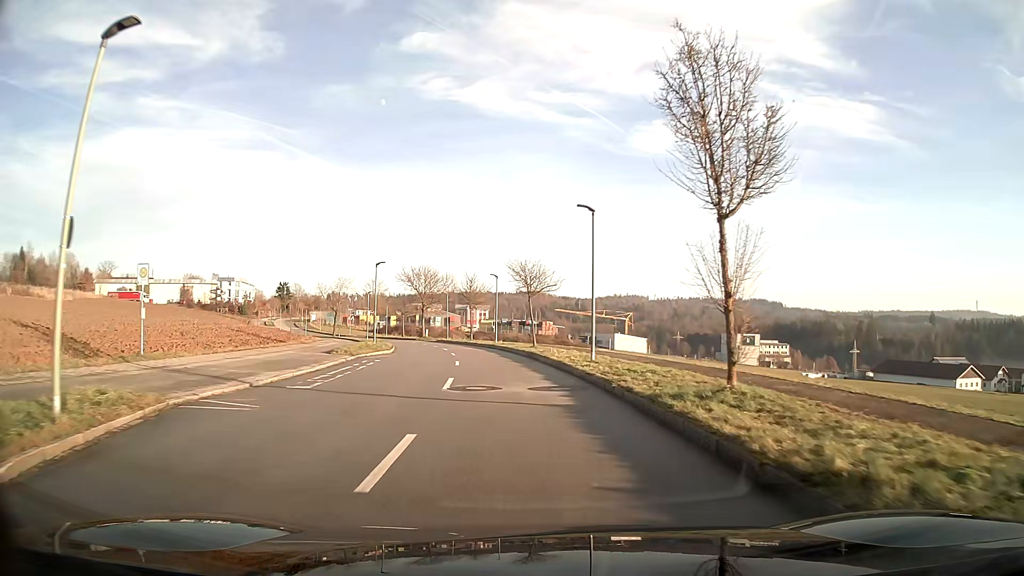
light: Day
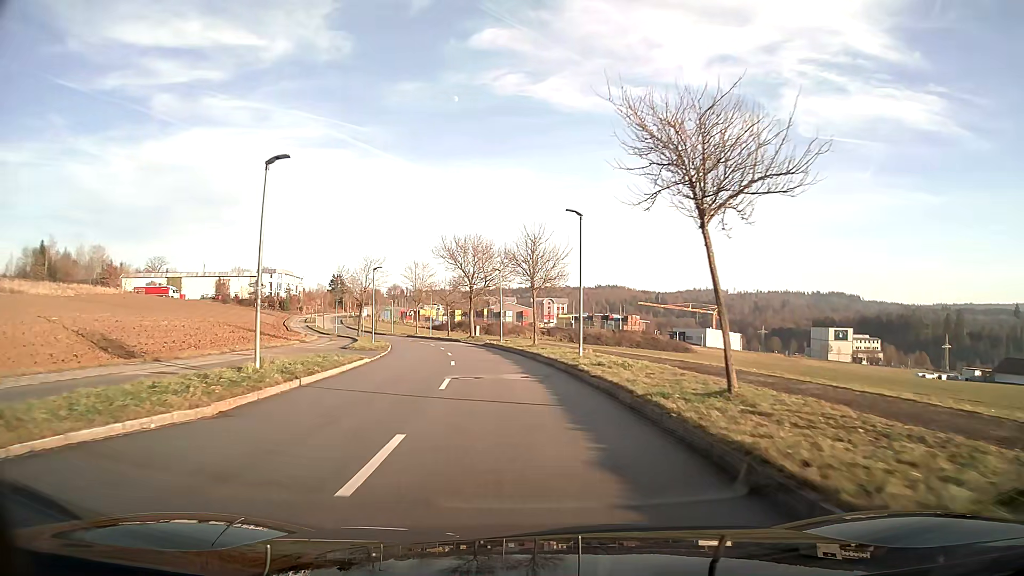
(-1.6, +27.5) m; -7°
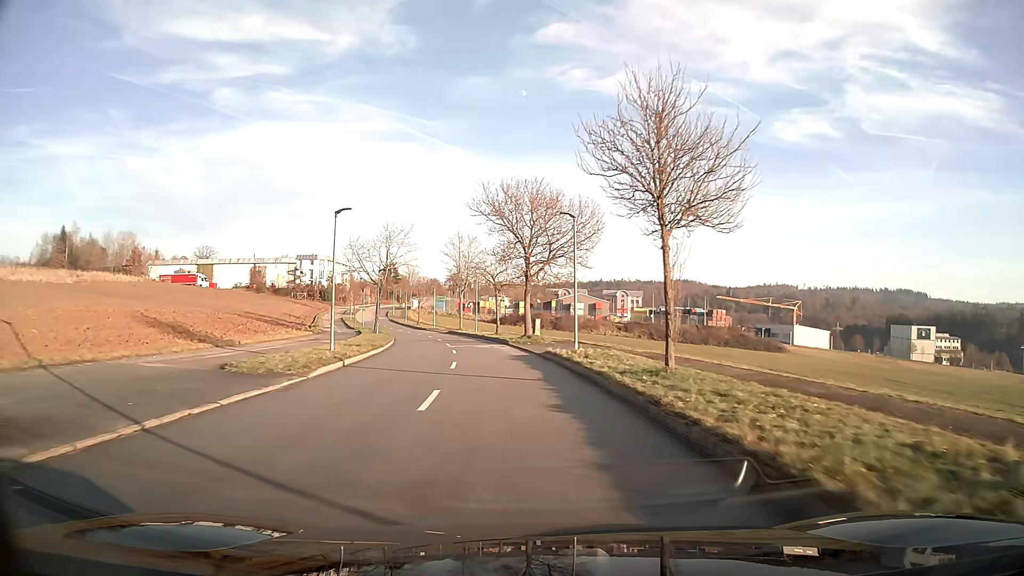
(-1.1, +22.4) m; -6°
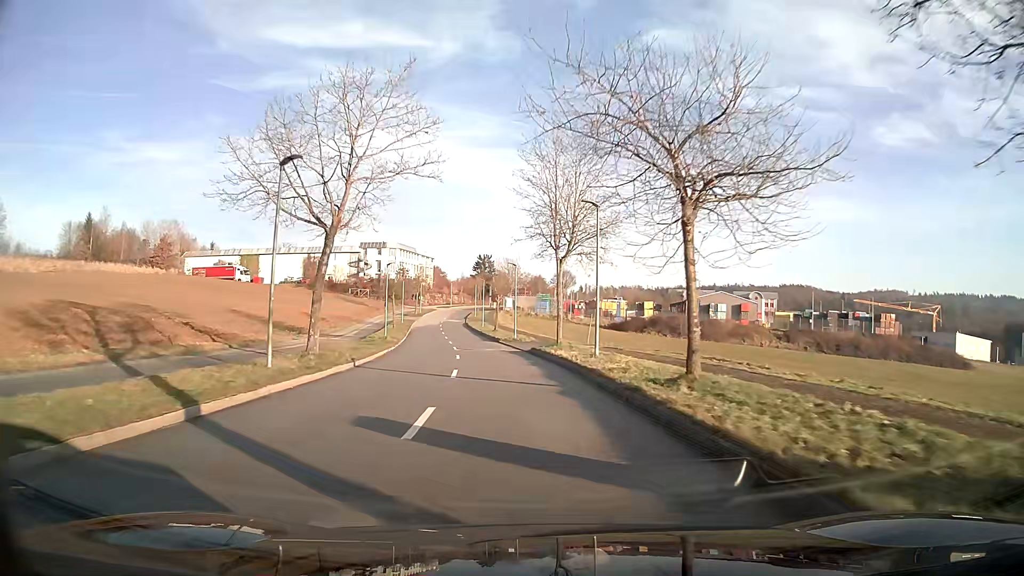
(-3.2, +38.6) m; -9°
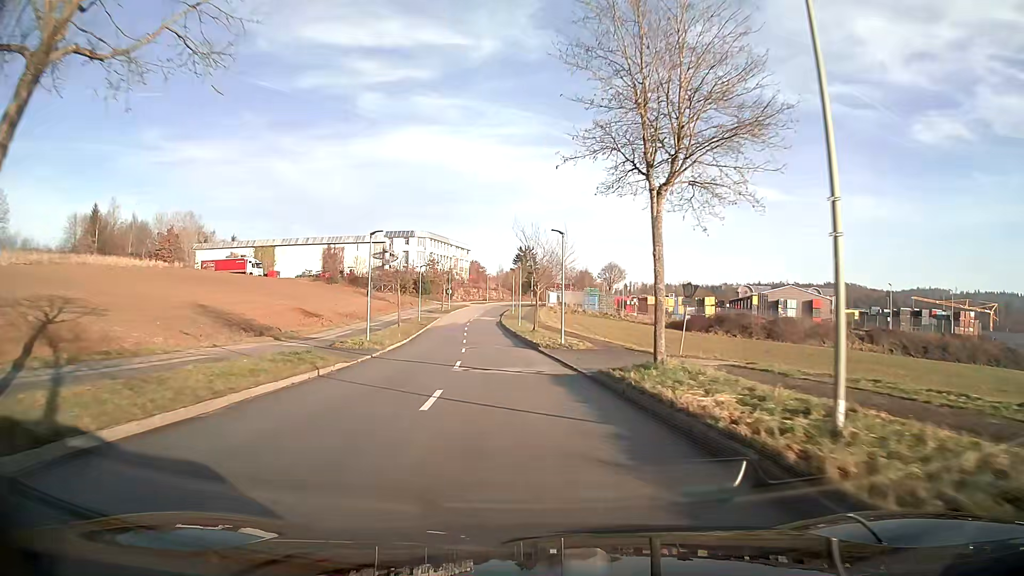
(-0.5, +15.9) m; -4°
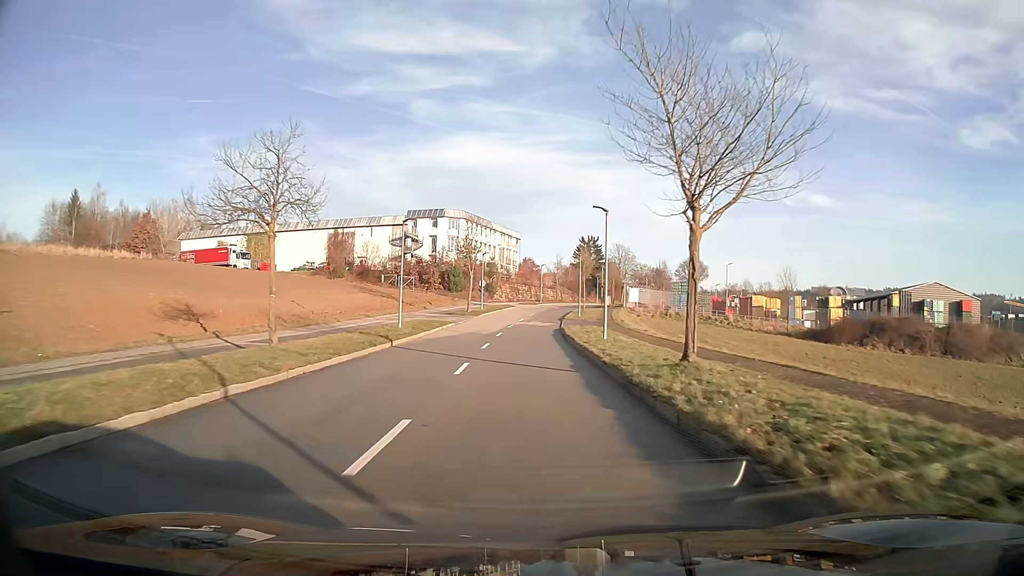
(-1.4, +31.7) m; -4°
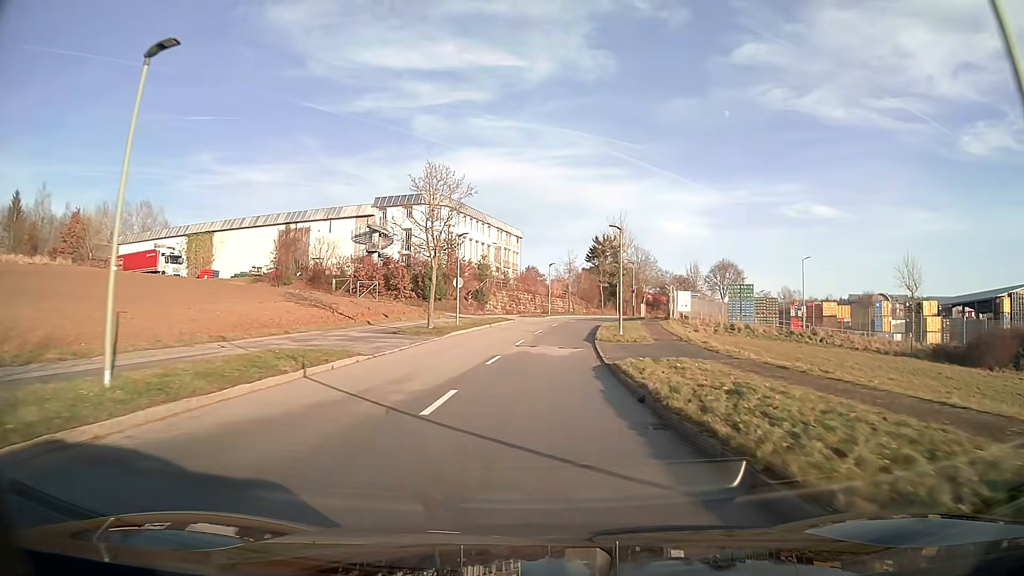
(-0.1, +23.4) m; 0°
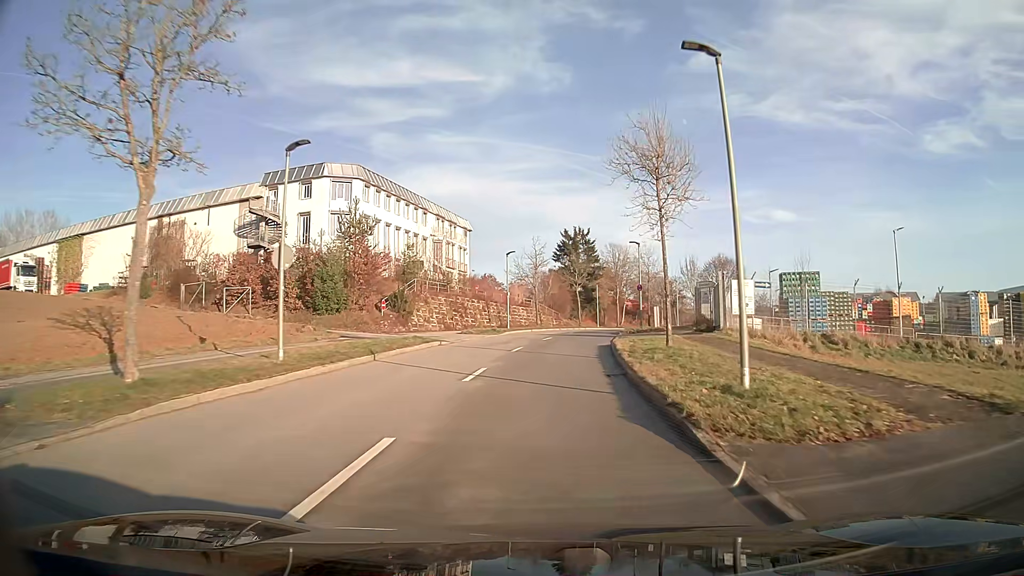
(+0.6, +23.1) m; +3°
(0, +10) (+1, +20) (+2, +30) (+3, +40) (+5, +50) (+8, +59) (+11, +69) (+14, +78) (+18, +87) (+23, +96) m
